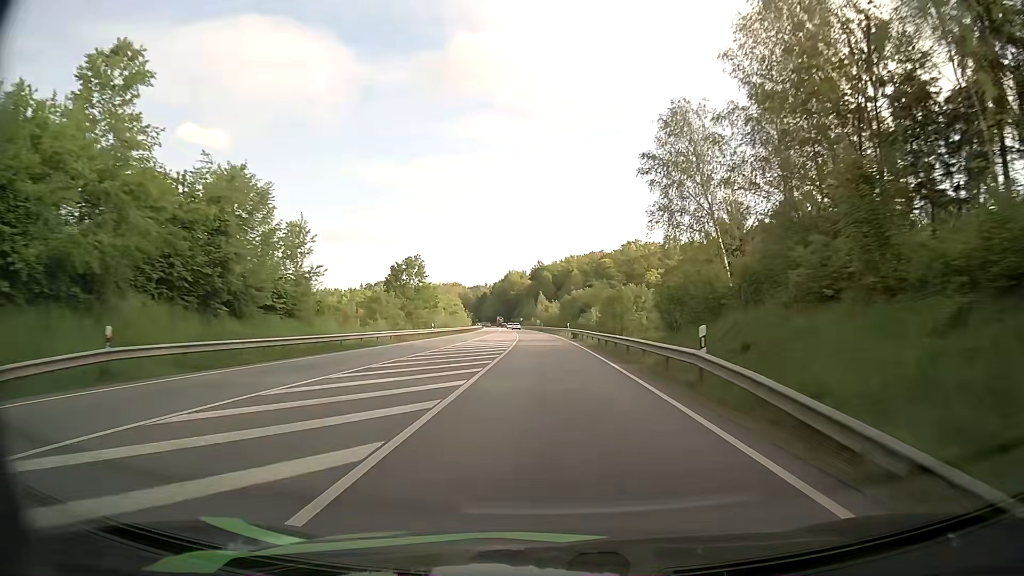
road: primary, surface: asphalt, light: Day
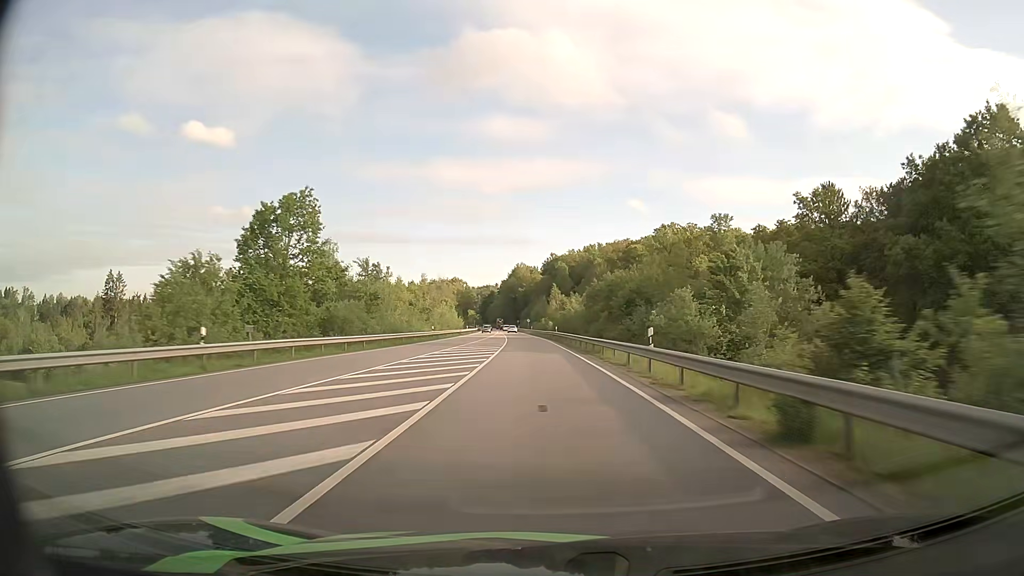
(-0.7, +47.3) m; -1°
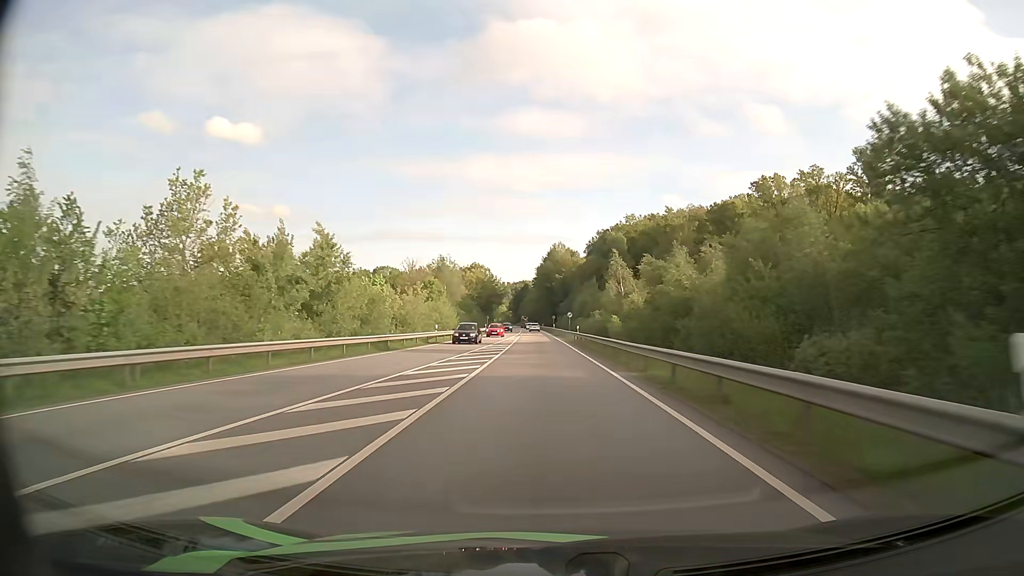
(-2.3, +63.1) m; -4°
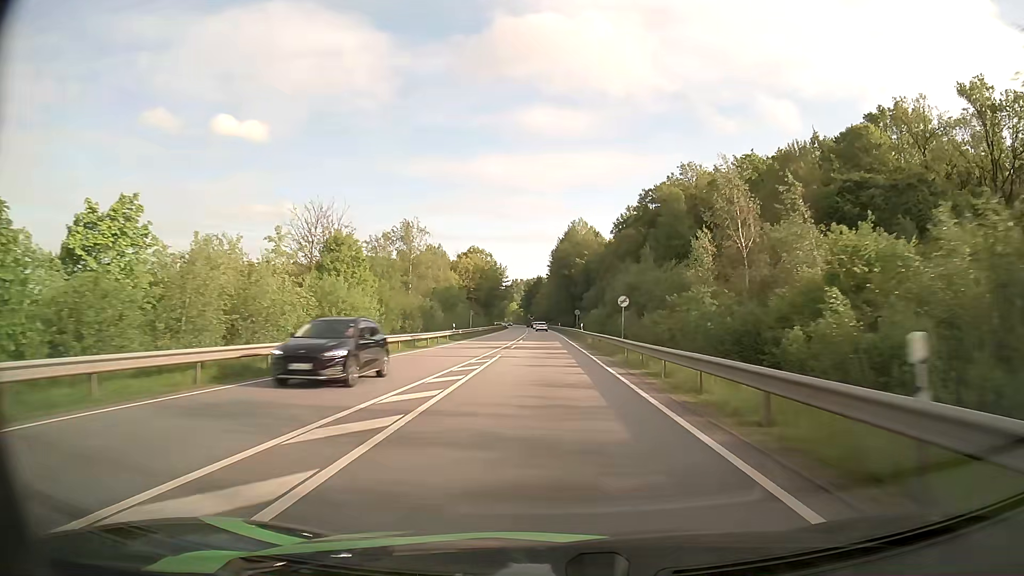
(-0.6, +46.9) m; -1°
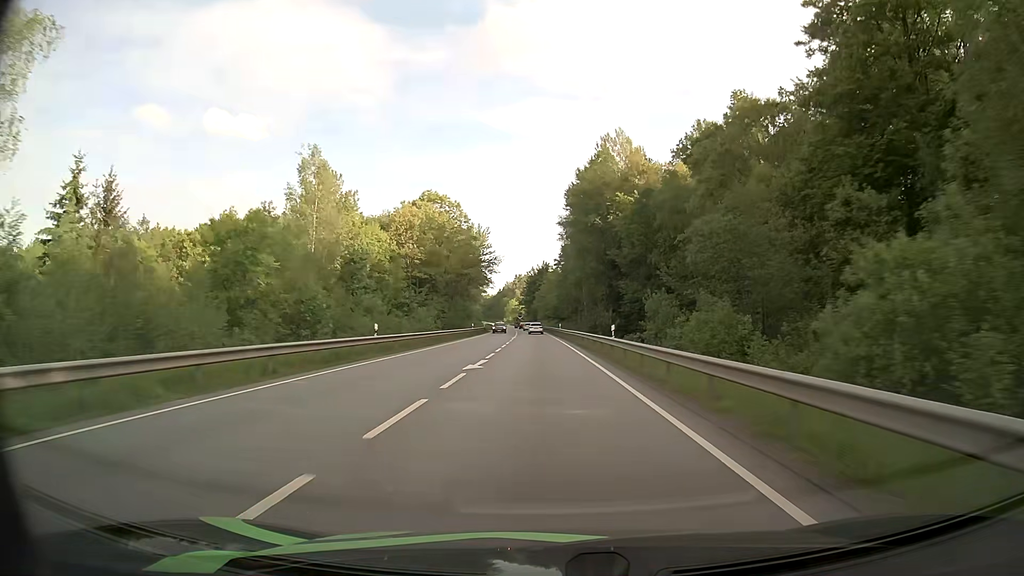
(-0.7, +77.5) m; -1°
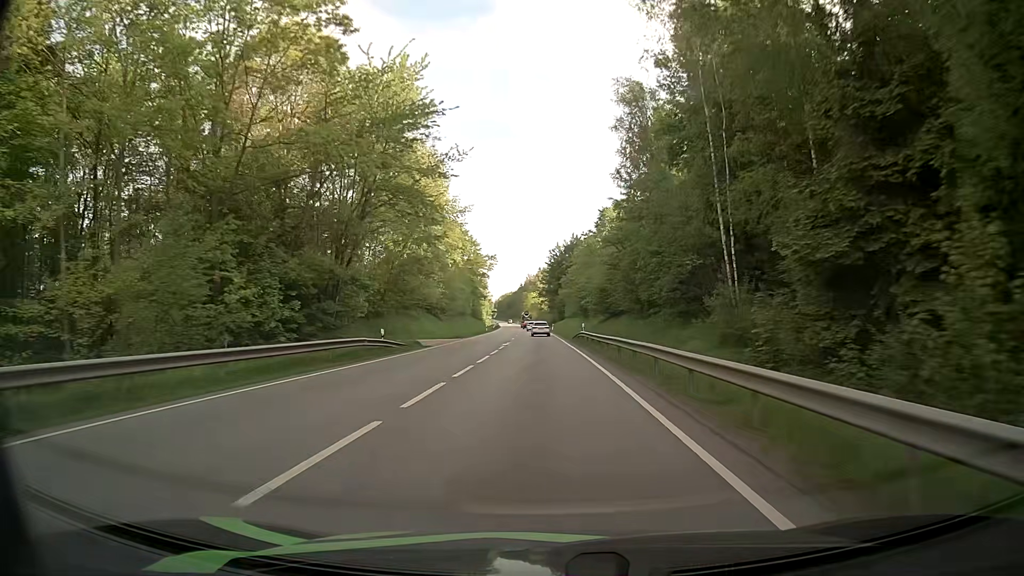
(-1.3, +75.3) m; -2°
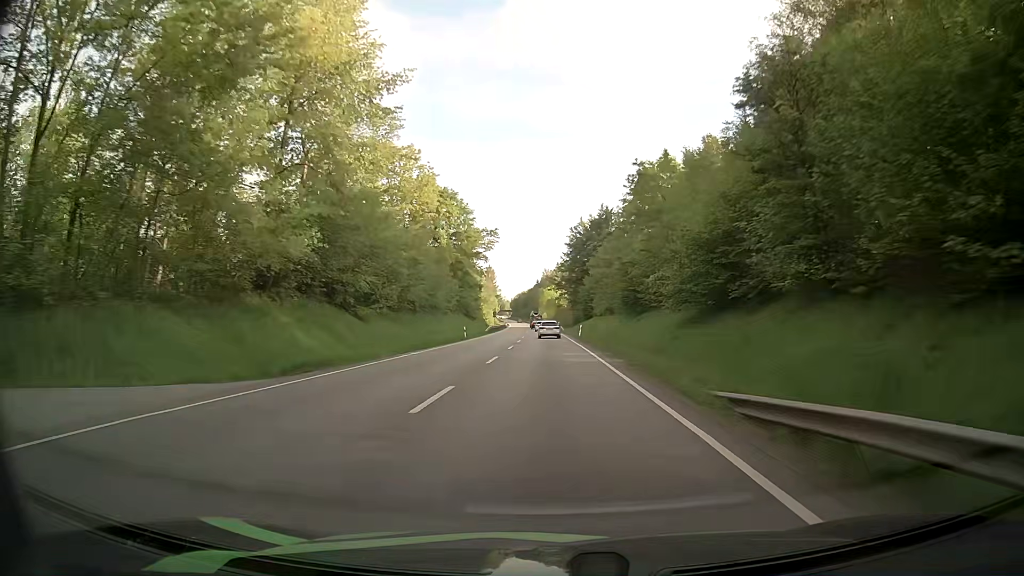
(-0.5, +43.2) m; -2°
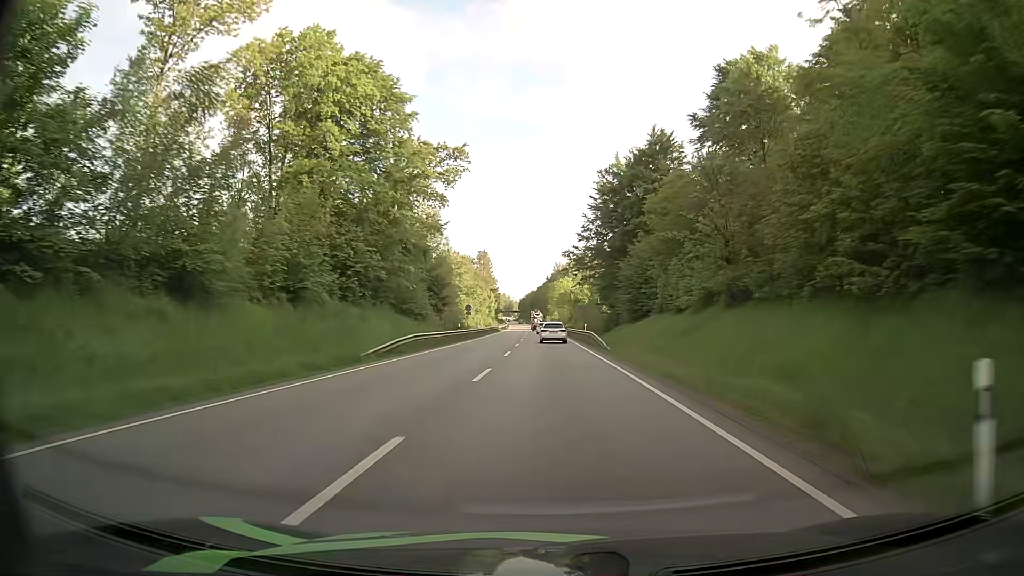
(-0.3, +54.2) m; -1°
(0, +10) (0, +20) (0, +30) (0, +40) (0, +50) (-1, +60) (-1, +70) (-1, +80) (-1, +90) (-1, +100) m
